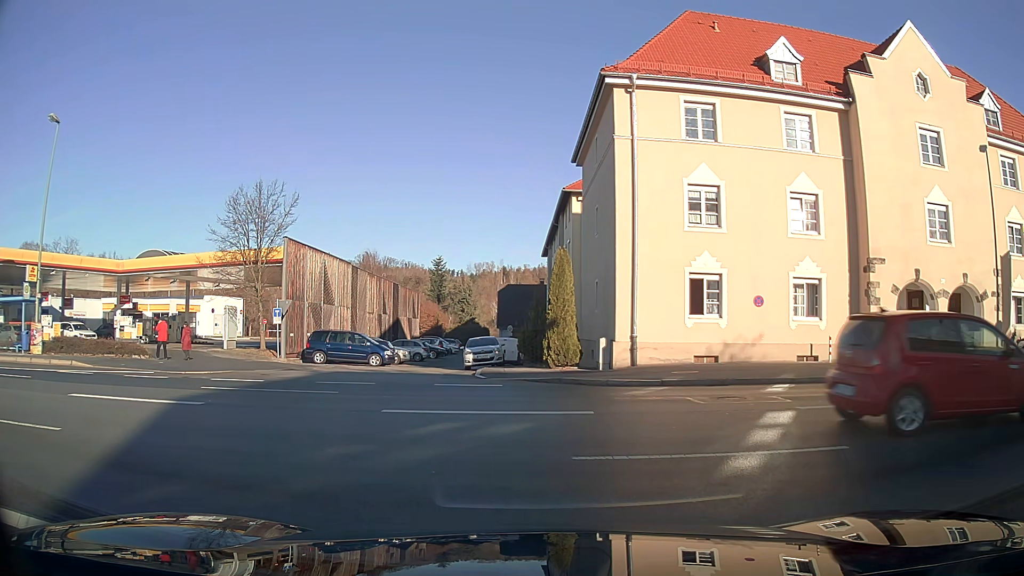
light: Day
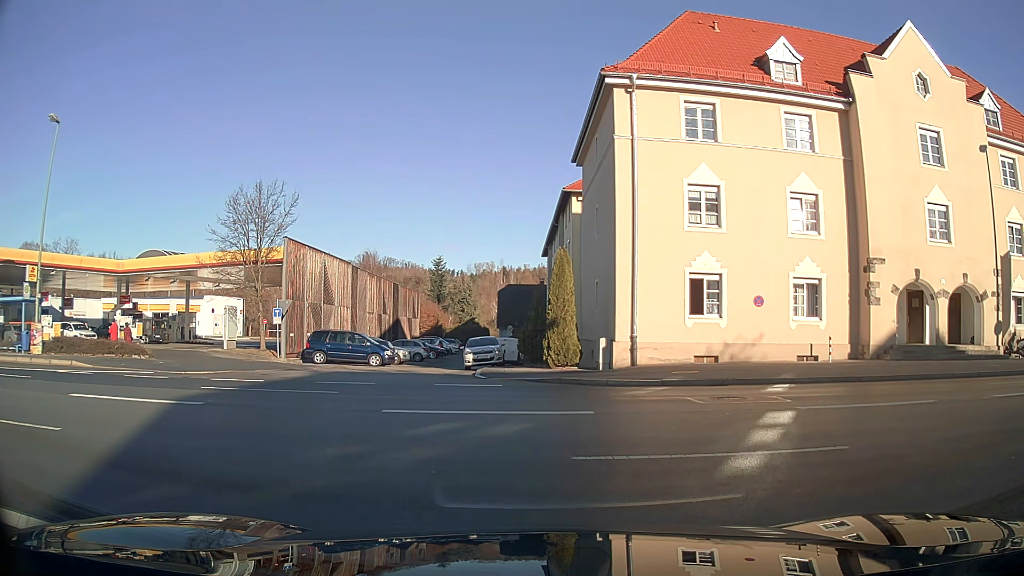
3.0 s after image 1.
(0.0, 0.0) m; 0°
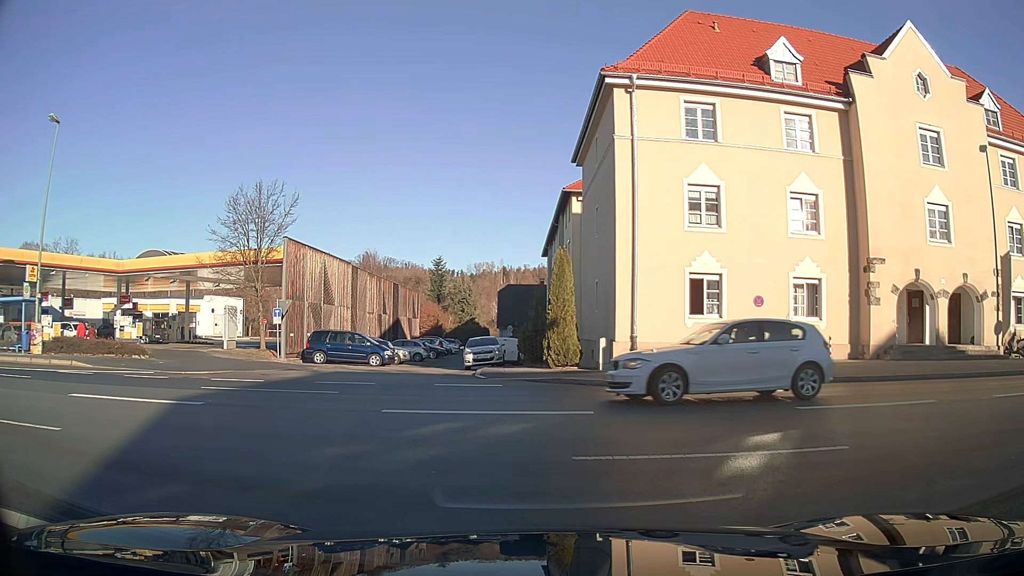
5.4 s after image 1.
(0.0, 0.0) m; 0°
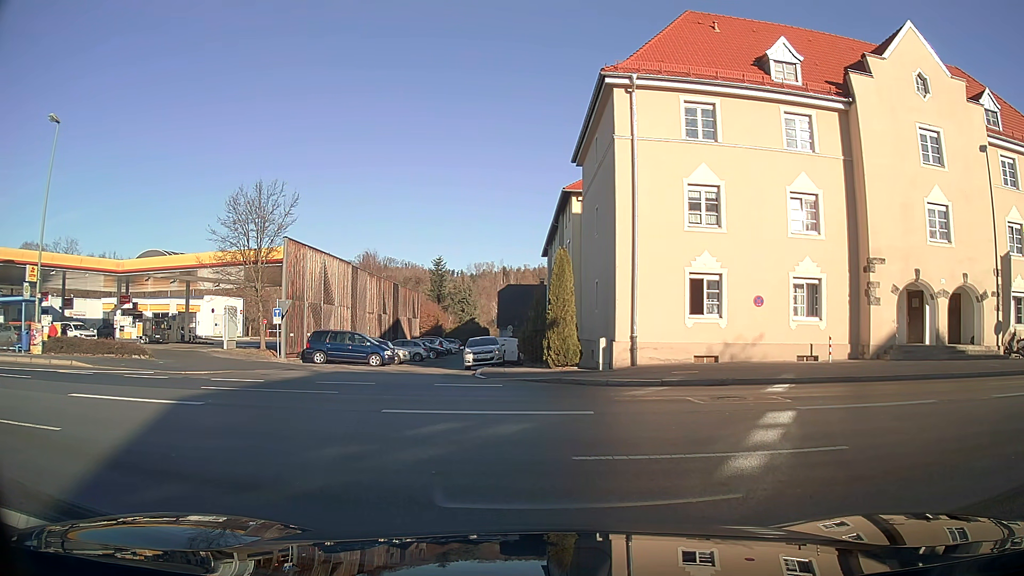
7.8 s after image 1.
(0.0, 0.0) m; 0°
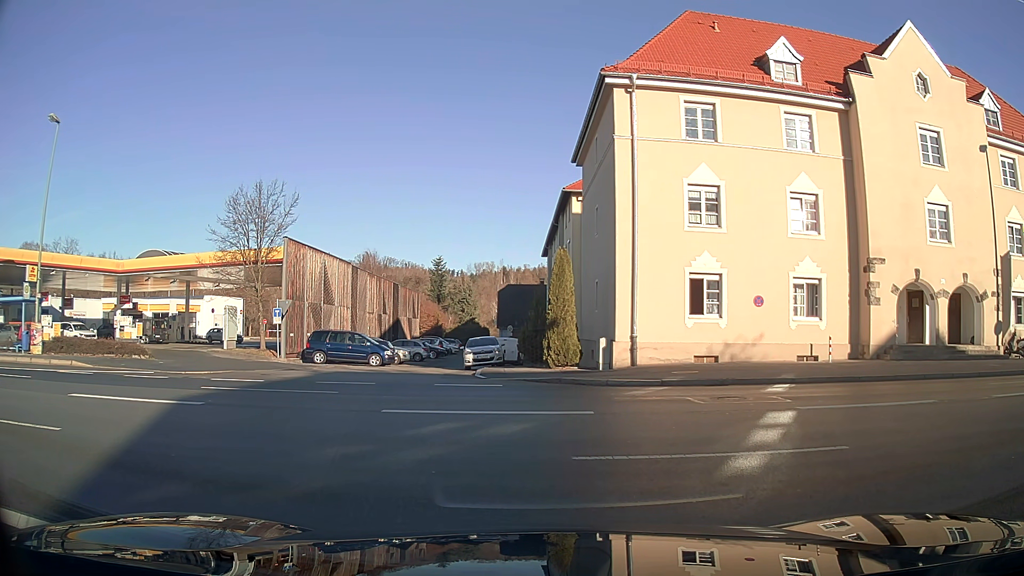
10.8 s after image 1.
(0.0, 0.0) m; 0°
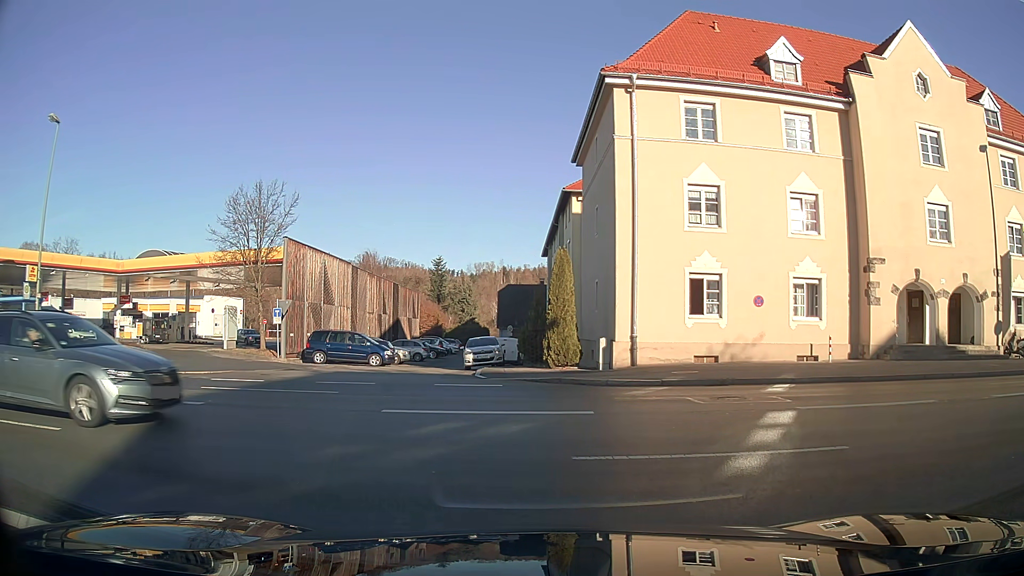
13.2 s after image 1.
(0.0, 0.0) m; 0°
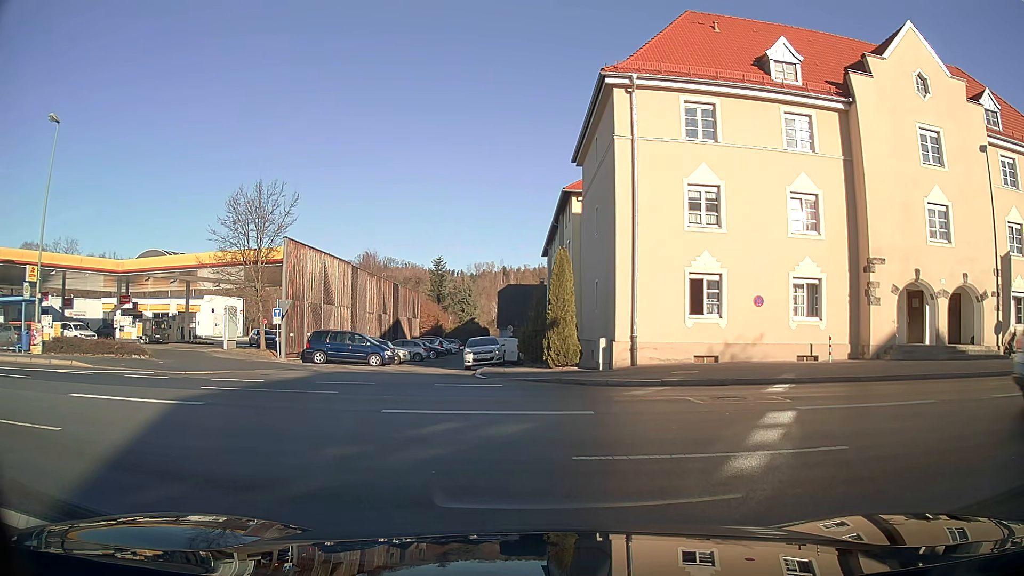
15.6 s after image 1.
(0.0, 0.0) m; 0°
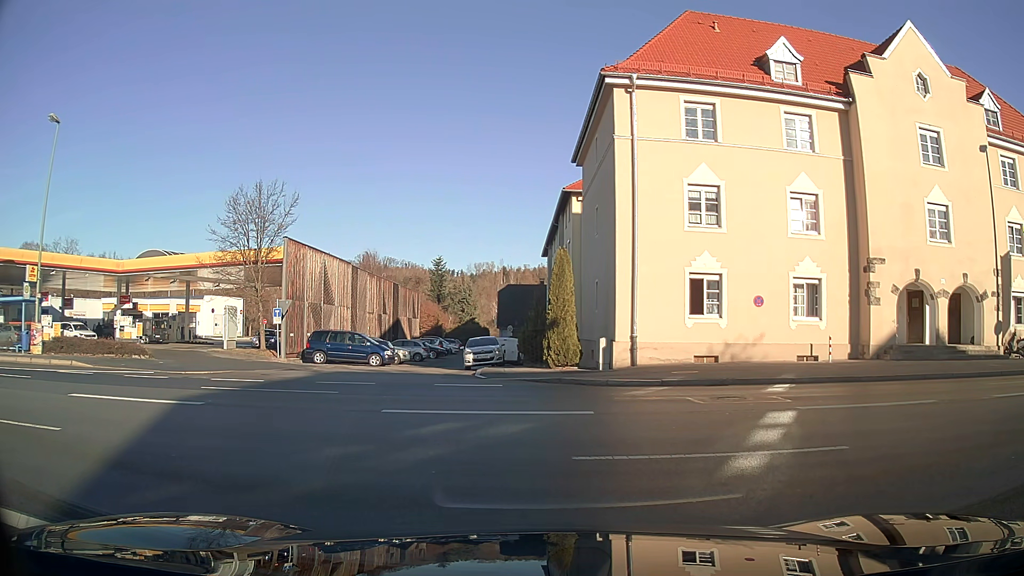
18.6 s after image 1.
(0.0, 0.0) m; 0°
